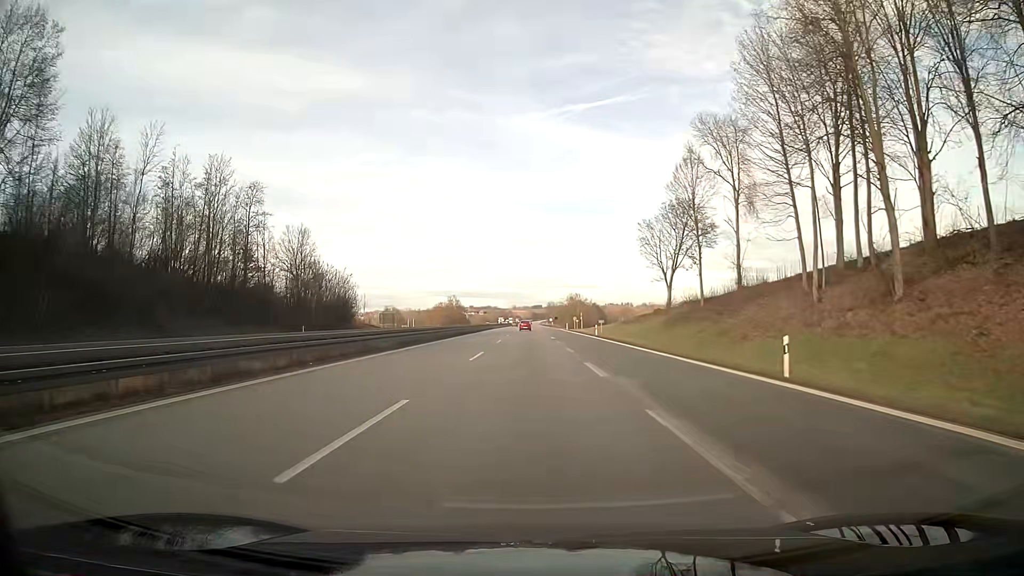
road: motorway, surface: asphalt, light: Day
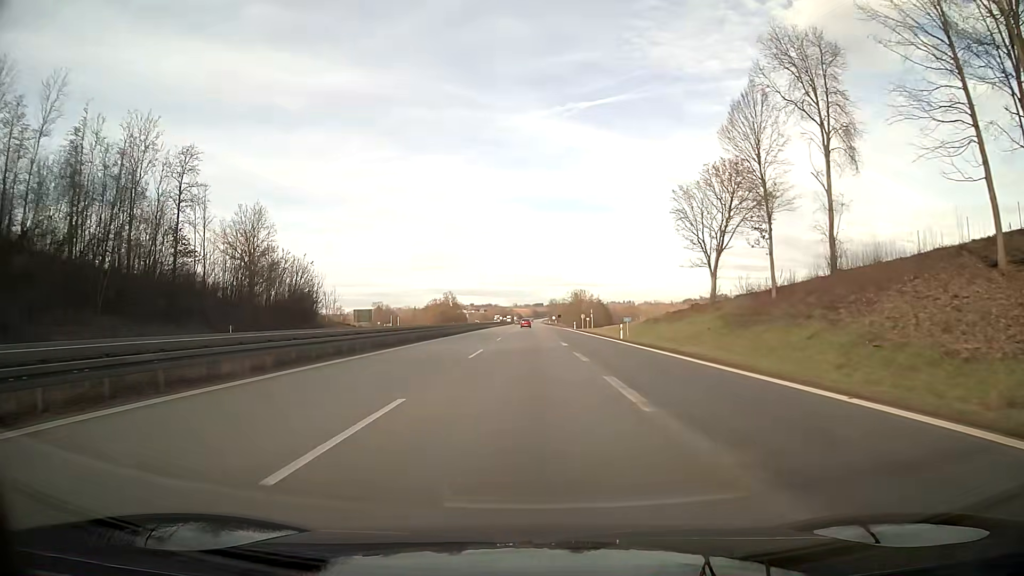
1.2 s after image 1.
(0.0, +18.3) m; 0°
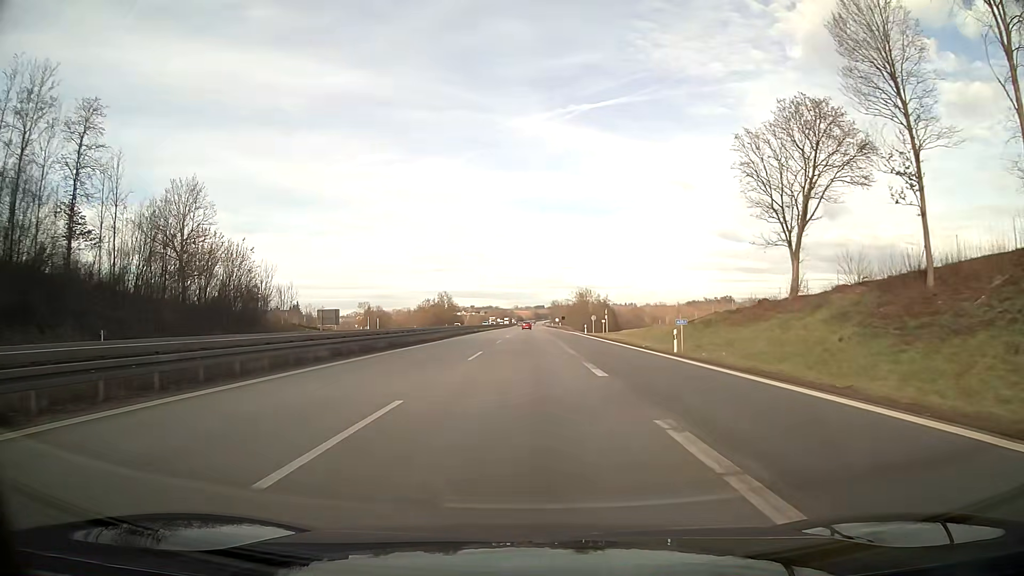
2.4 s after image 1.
(0.0, +18.3) m; 0°
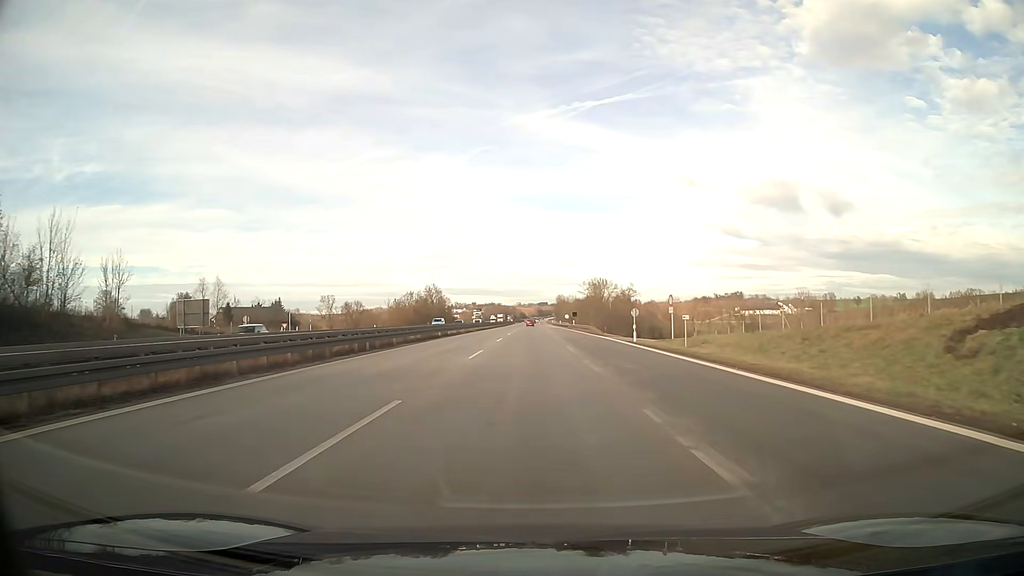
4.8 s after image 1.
(-0.1, +36.5) m; 0°
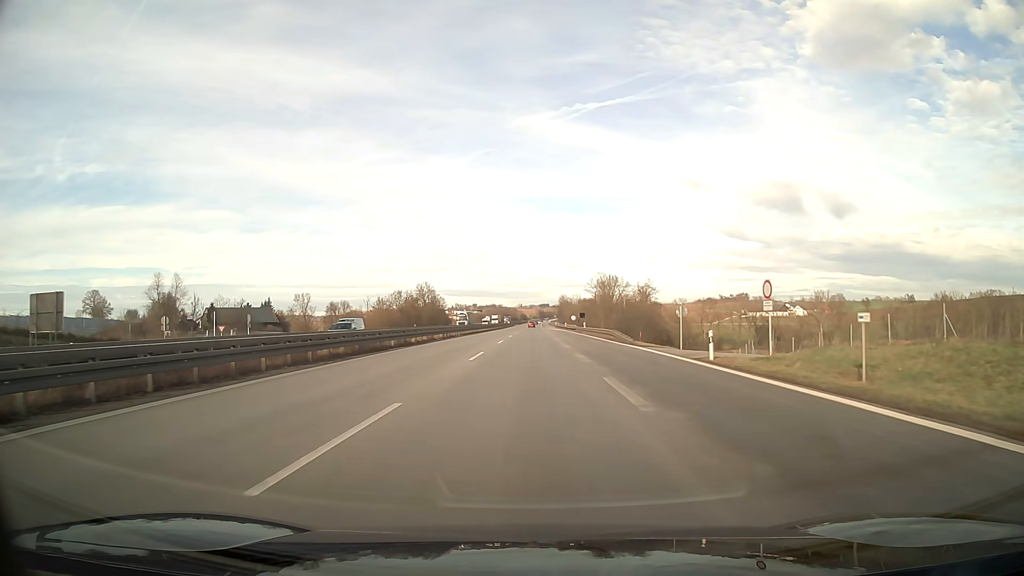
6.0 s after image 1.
(0.0, +18.3) m; 0°
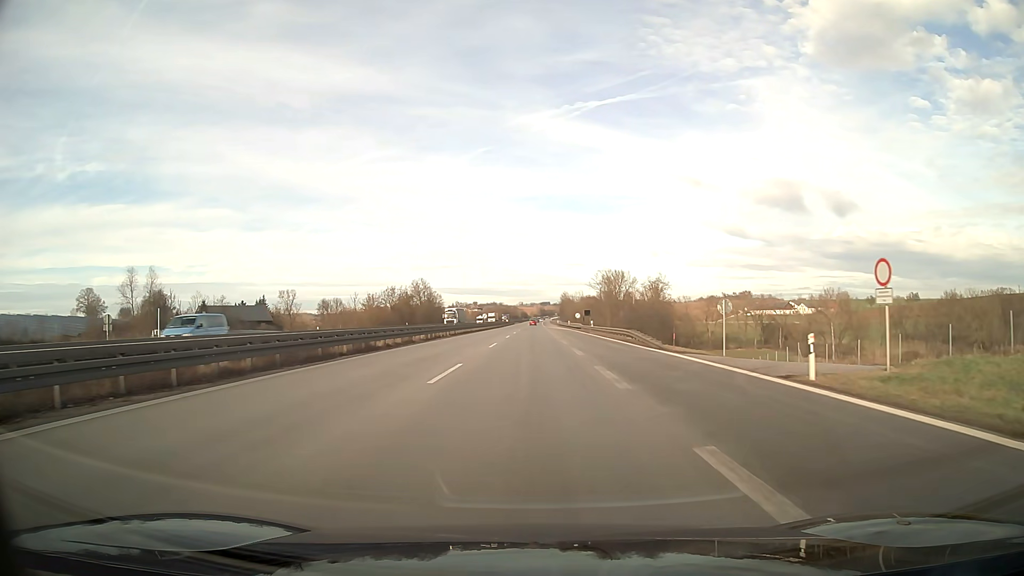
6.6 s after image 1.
(0.0, +9.1) m; 0°
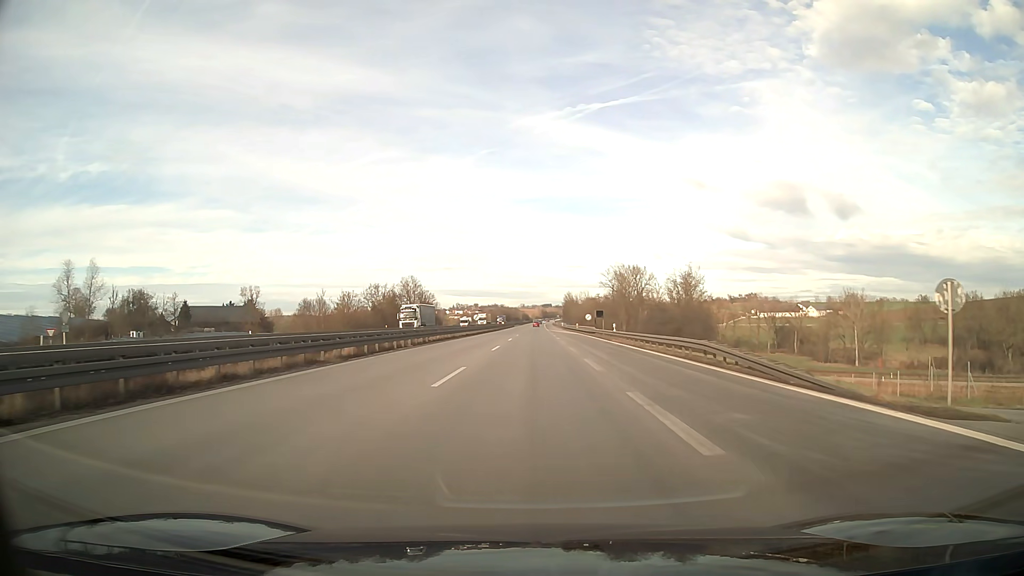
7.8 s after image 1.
(0.0, +18.4) m; 0°
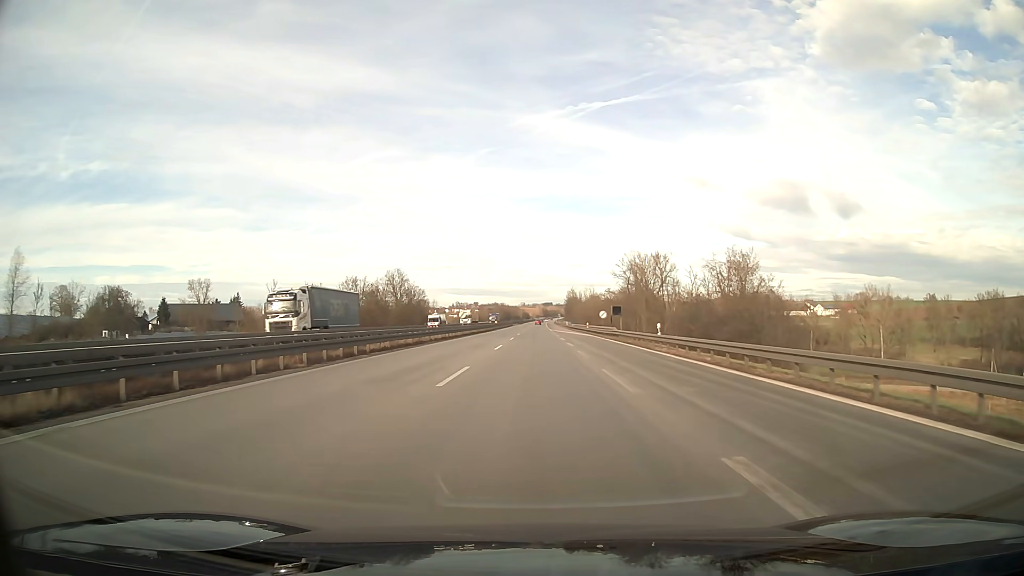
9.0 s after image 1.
(0.0, +18.2) m; 0°
